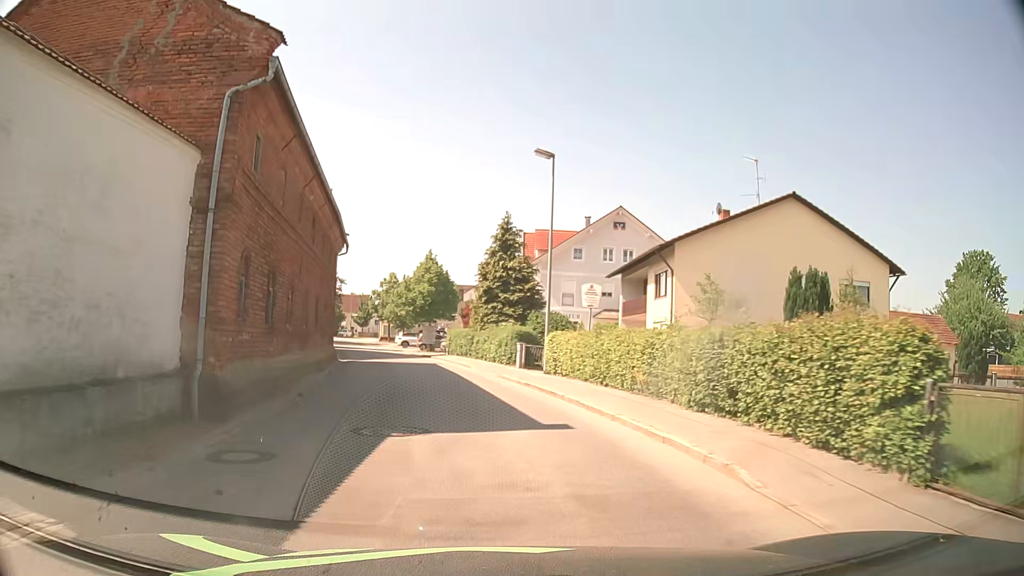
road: tertiary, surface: asphalt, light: Day
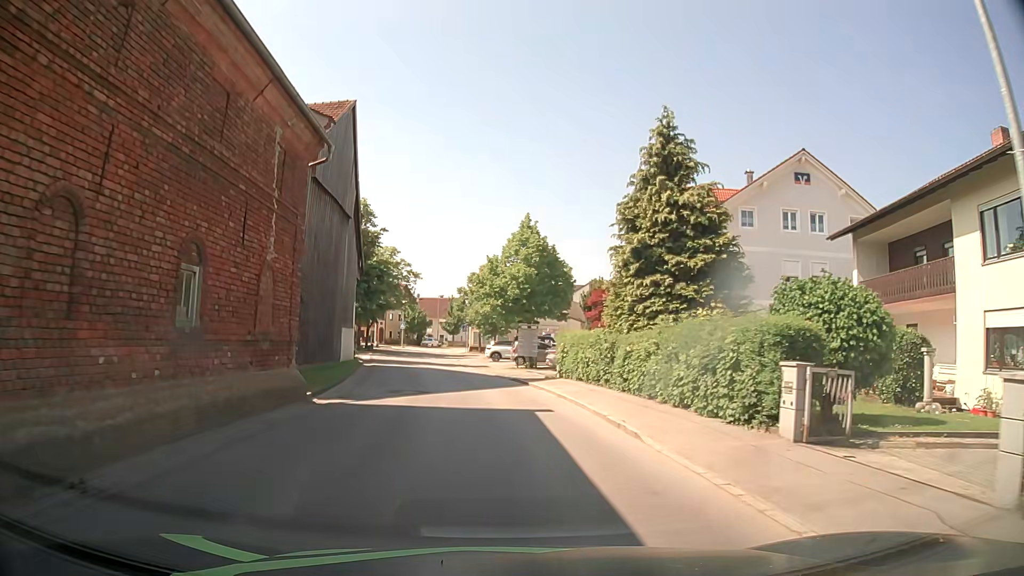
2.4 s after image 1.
(-1.6, +20.1) m; -9°
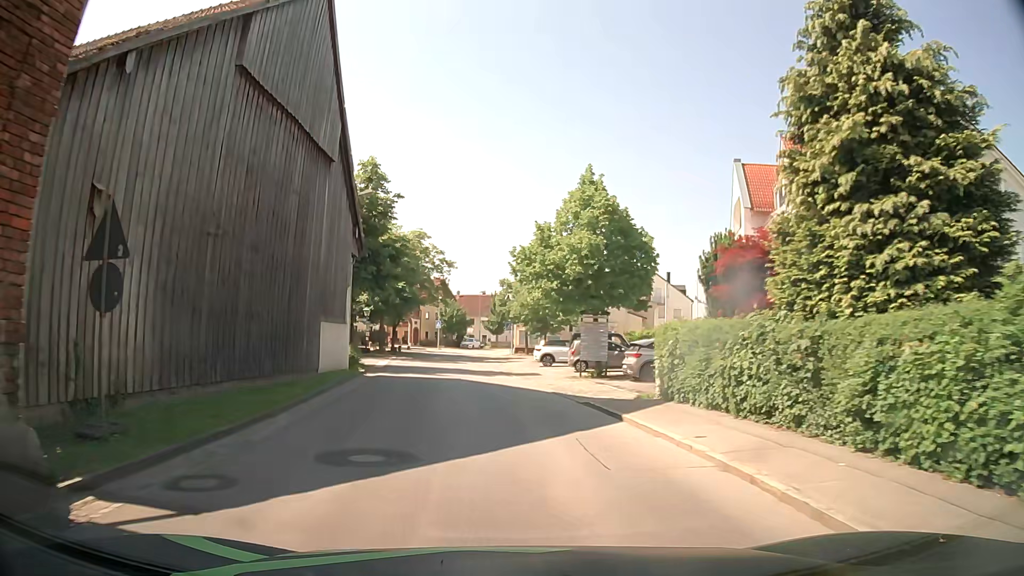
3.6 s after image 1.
(-0.3, +10.6) m; -4°
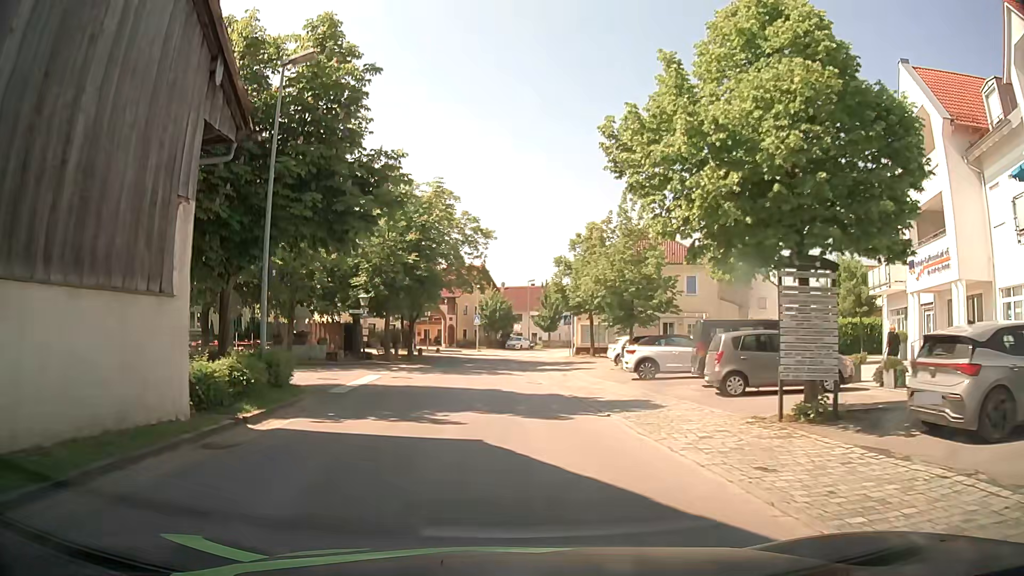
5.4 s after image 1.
(-0.7, +16.1) m; -4°
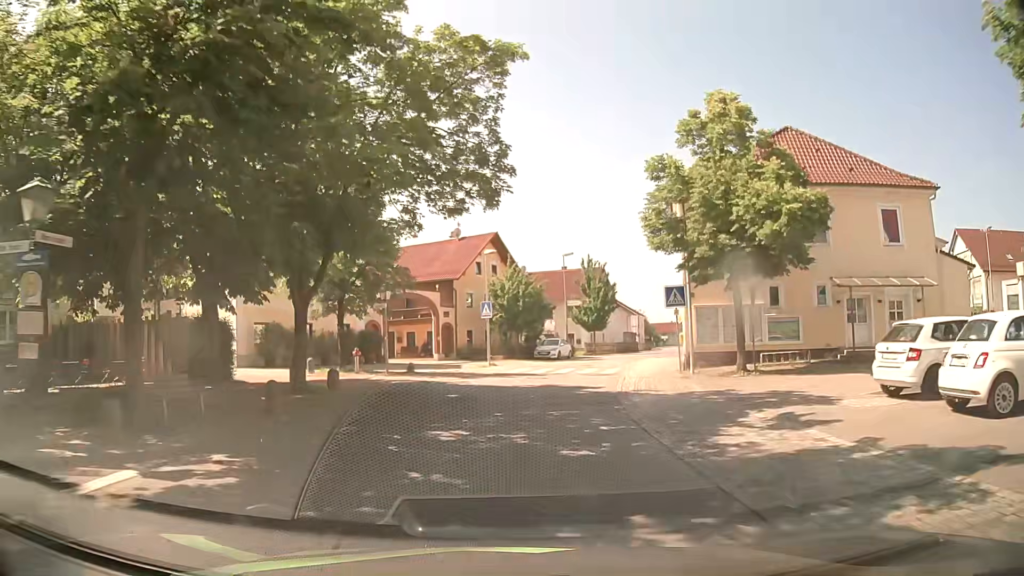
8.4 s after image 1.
(-0.8, +27.1) m; -2°
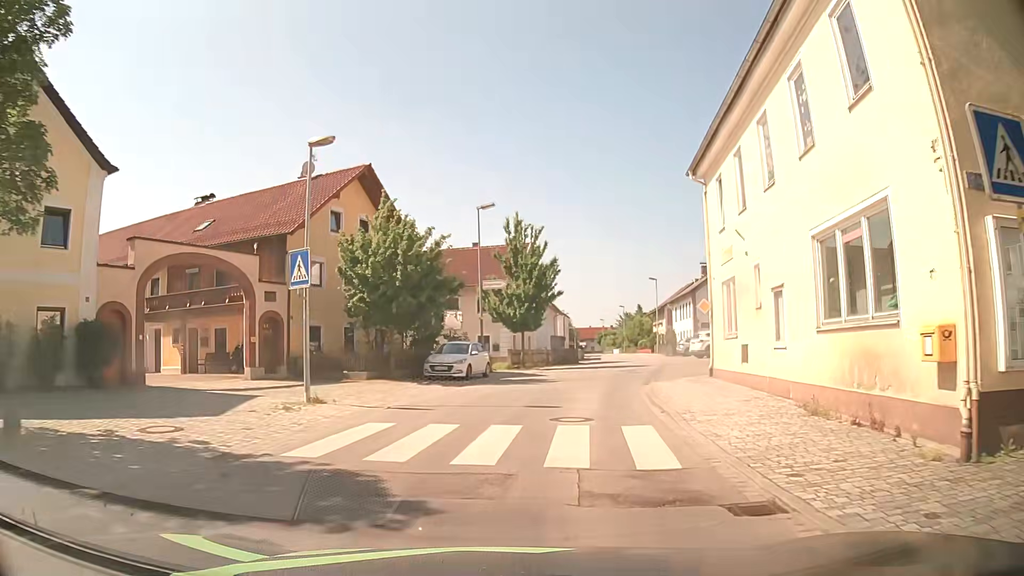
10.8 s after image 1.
(+1.3, +20.7) m; +8°
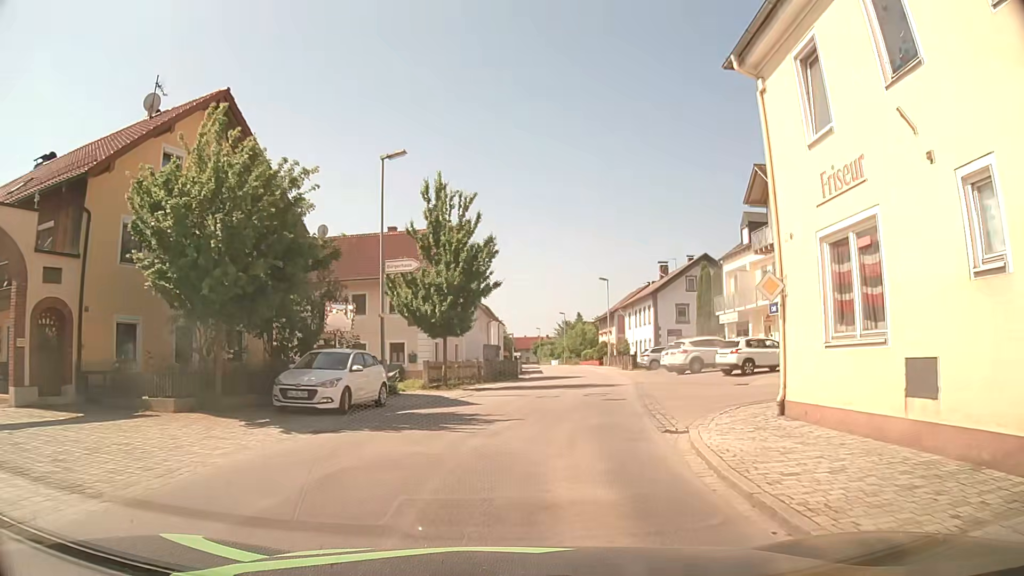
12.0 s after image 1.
(+0.5, +10.6) m; +6°
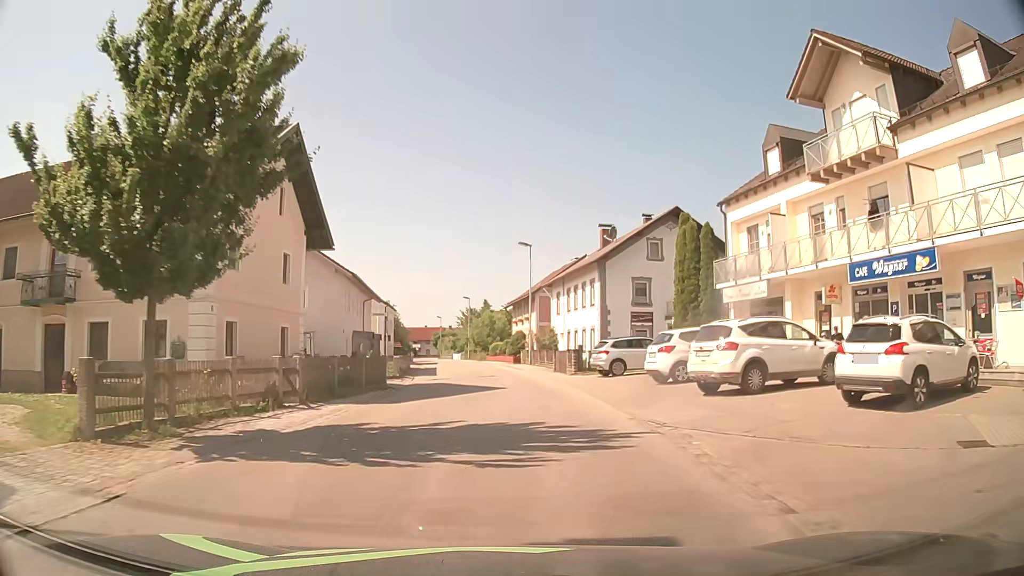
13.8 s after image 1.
(+1.4, +17.8) m; +8°
(0, +10) (0, +20) (0, +30) (-1, +40) (-2, +50) (-3, +60) (-4, +70) (-6, +80) (-8, +90) (-9, +99) m
